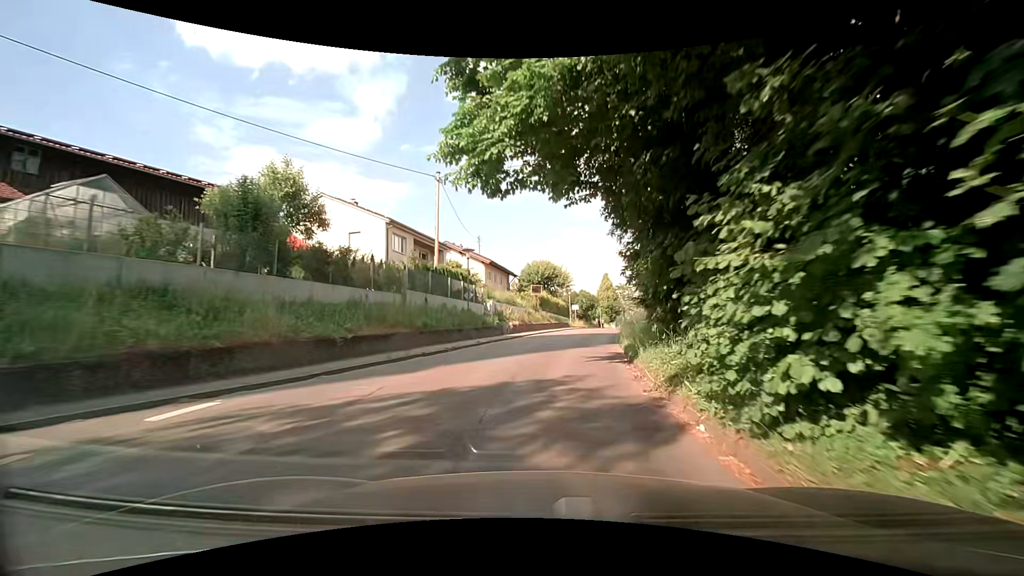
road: tertiary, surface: asphalt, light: Day
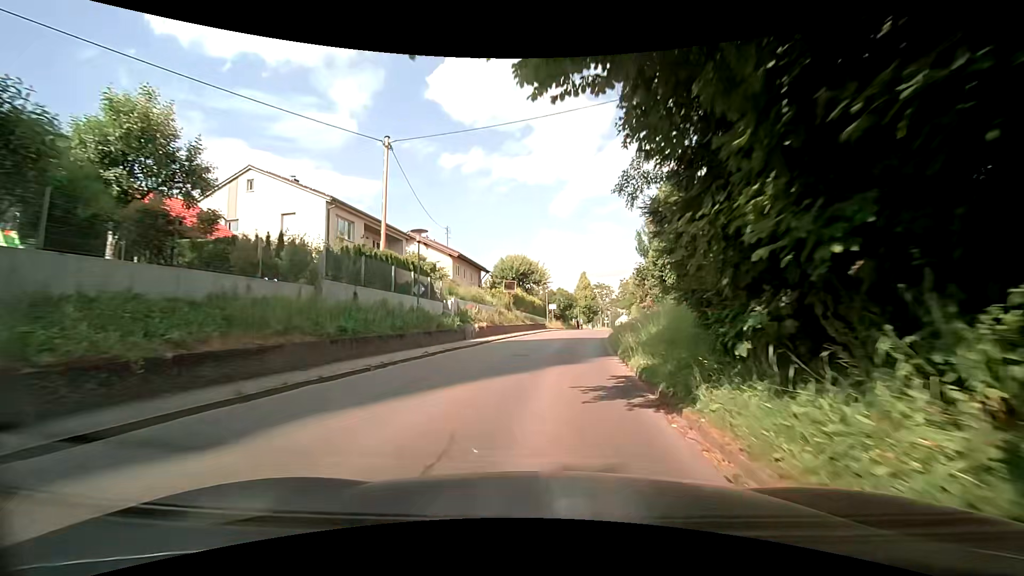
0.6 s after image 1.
(+0.2, +6.2) m; +3°
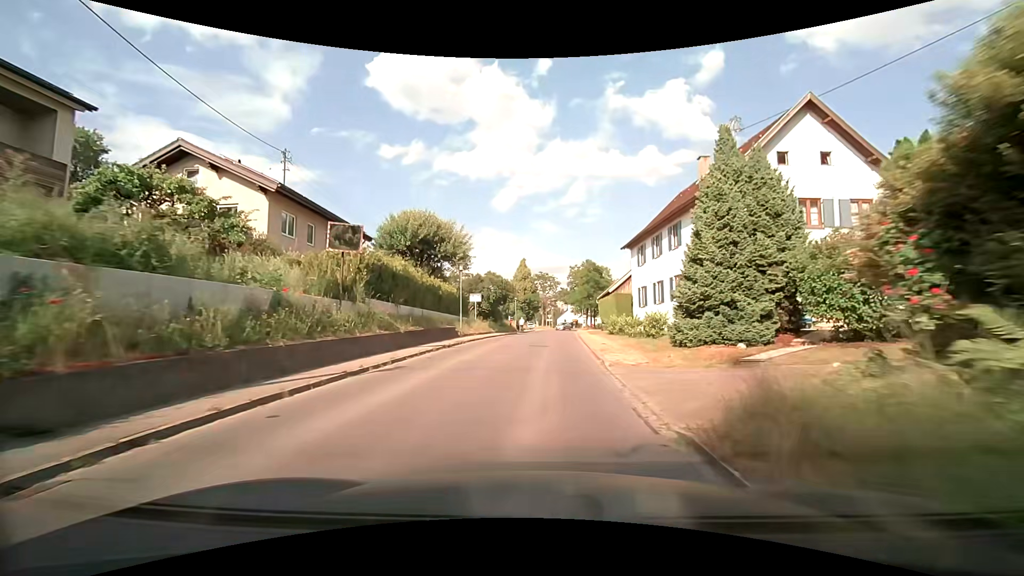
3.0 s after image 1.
(+2.1, +25.0) m; +8°
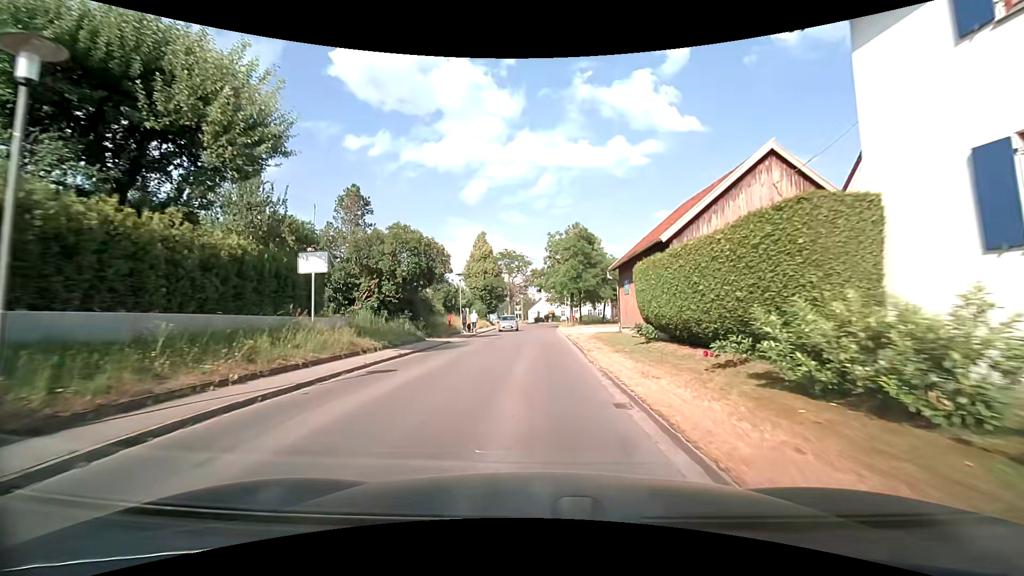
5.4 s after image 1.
(+0.9, +25.5) m; +4°
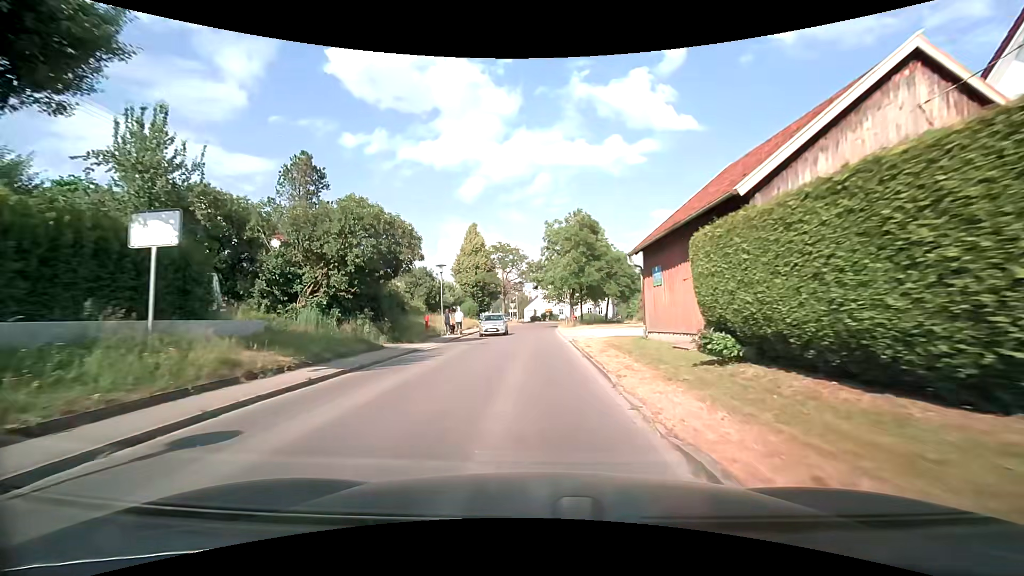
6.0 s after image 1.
(0.0, +6.4) m; 0°
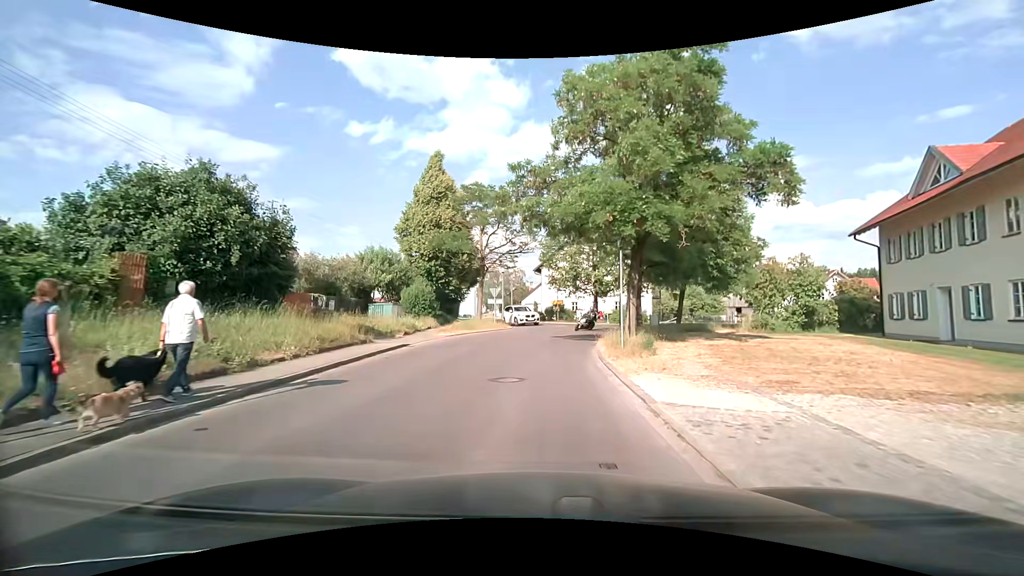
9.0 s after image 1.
(-0.2, +30.3) m; -1°
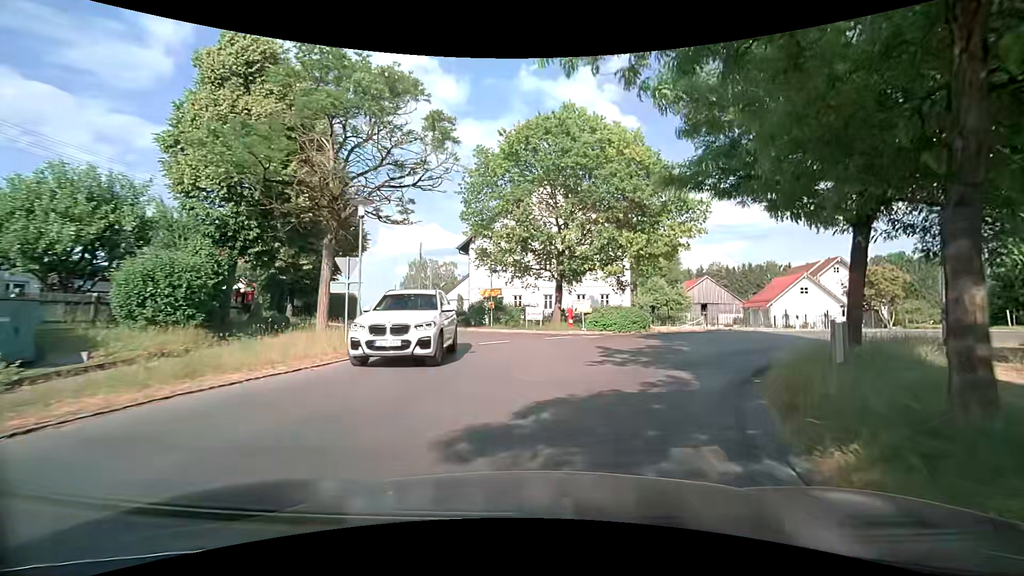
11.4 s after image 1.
(+0.6, +20.7) m; +8°
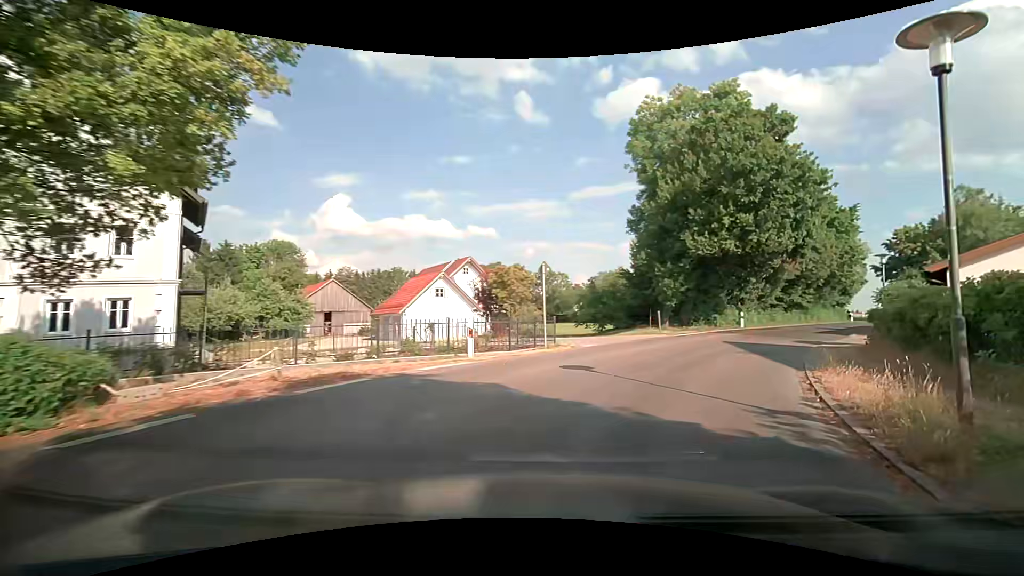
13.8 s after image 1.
(+4.3, +15.8) m; +40°
(+2, +10) (+7, +19) (+12, +27) (+18, +35) (+24, +43) (+30, +51) (+36, +59) (+43, +67) (+48, +75) (+54, +83) m
